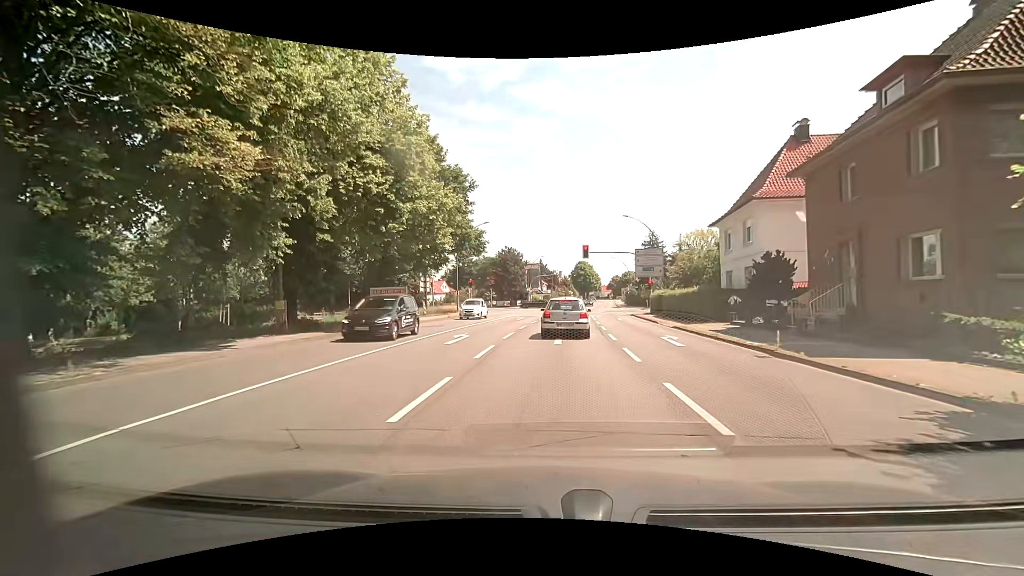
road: primary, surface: asphalt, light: Day
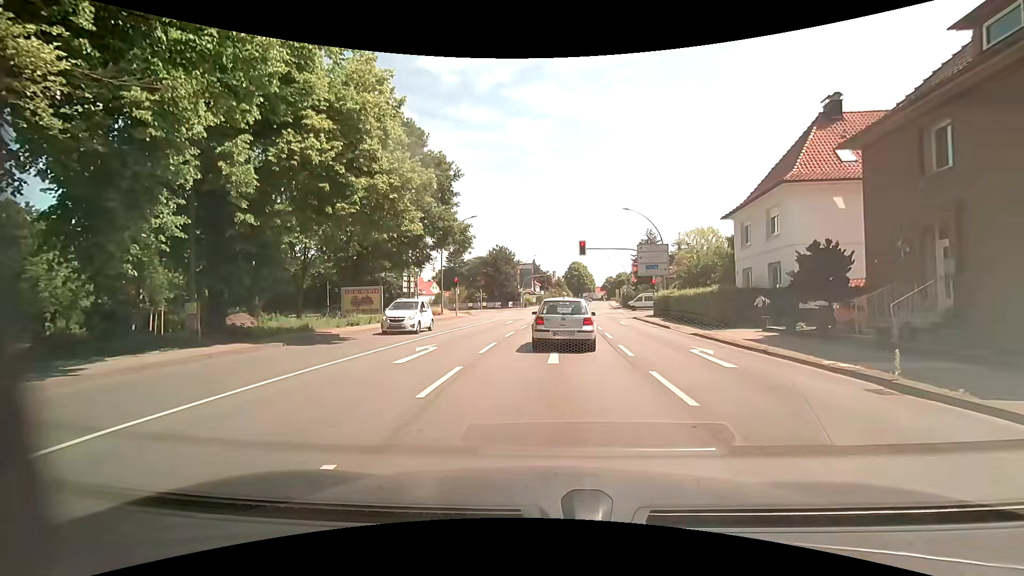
(0.0, +4.3) m; +1°
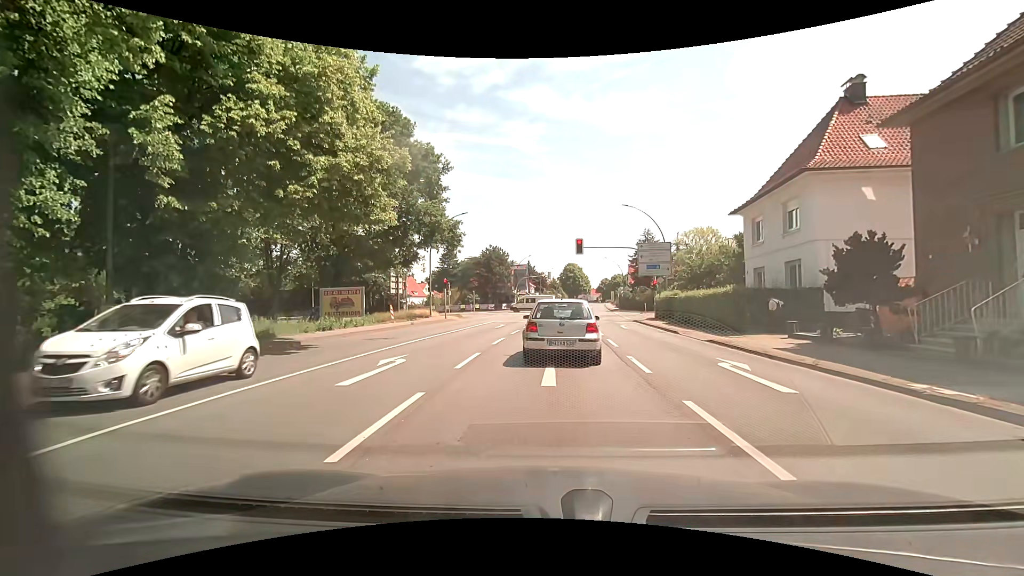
(0.0, +2.6) m; -2°
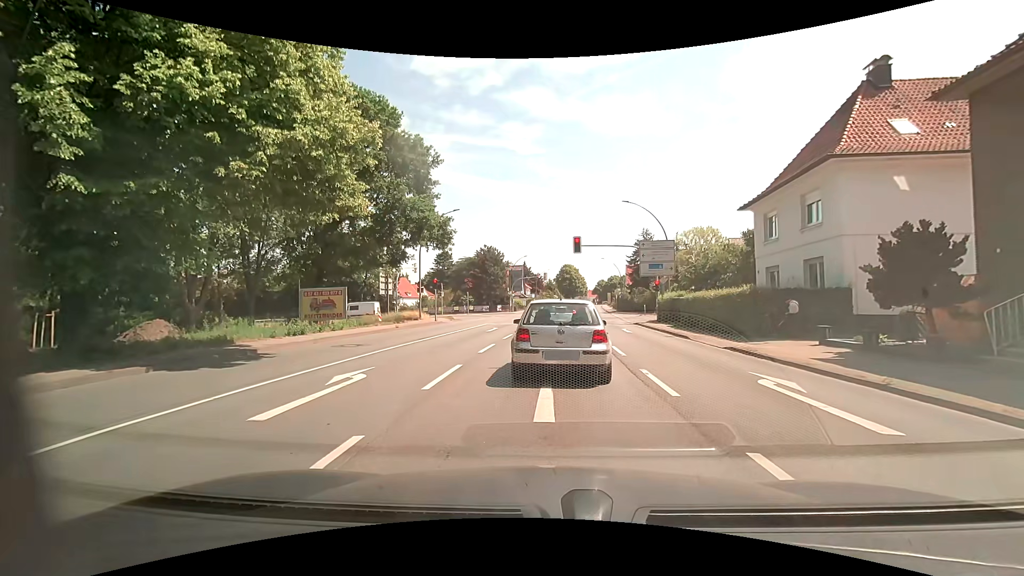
(0.0, +2.3) m; +1°
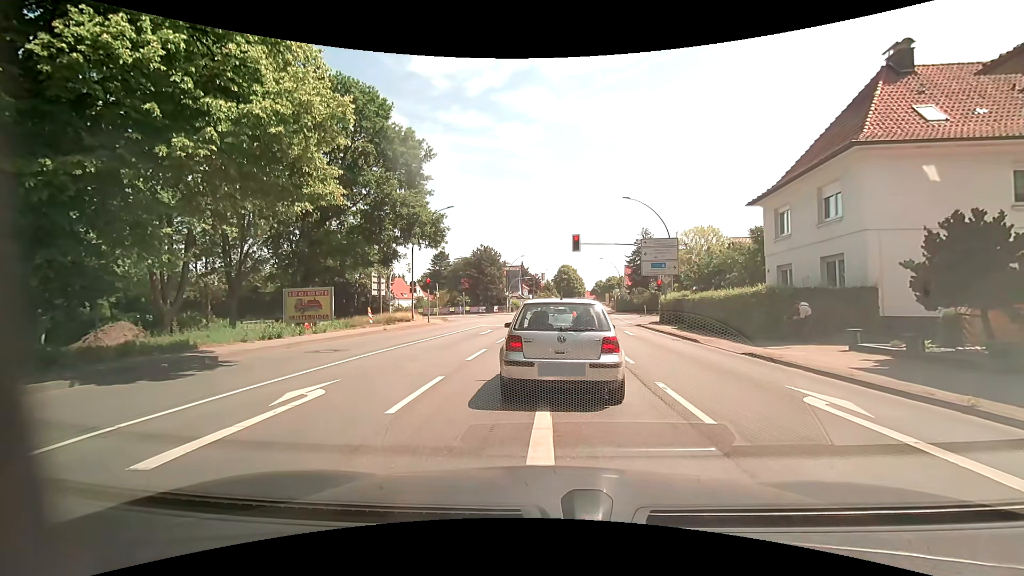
(0.0, +1.6) m; 0°
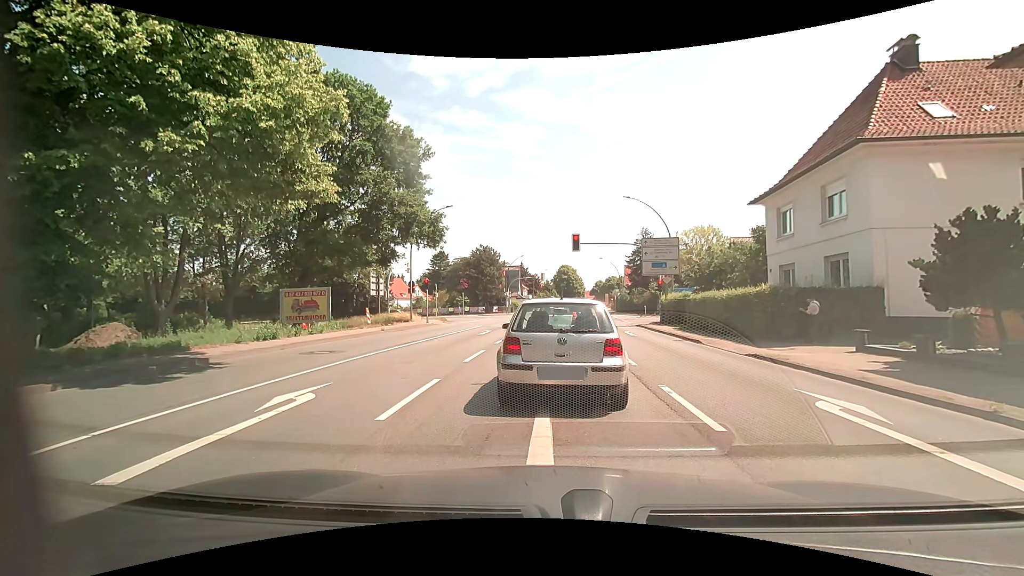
(0.0, +0.4) m; 0°
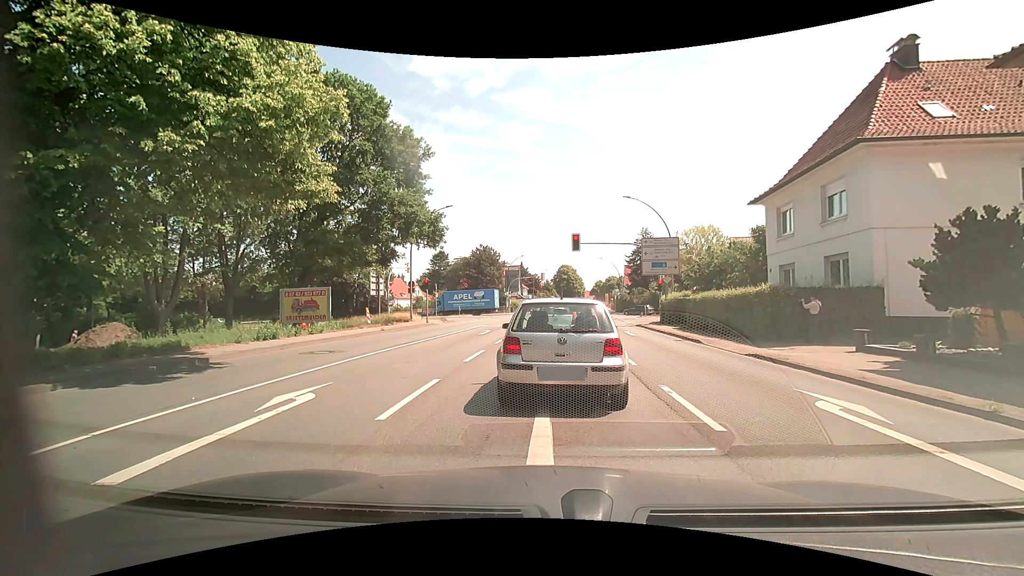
(0.0, 0.0) m; 0°
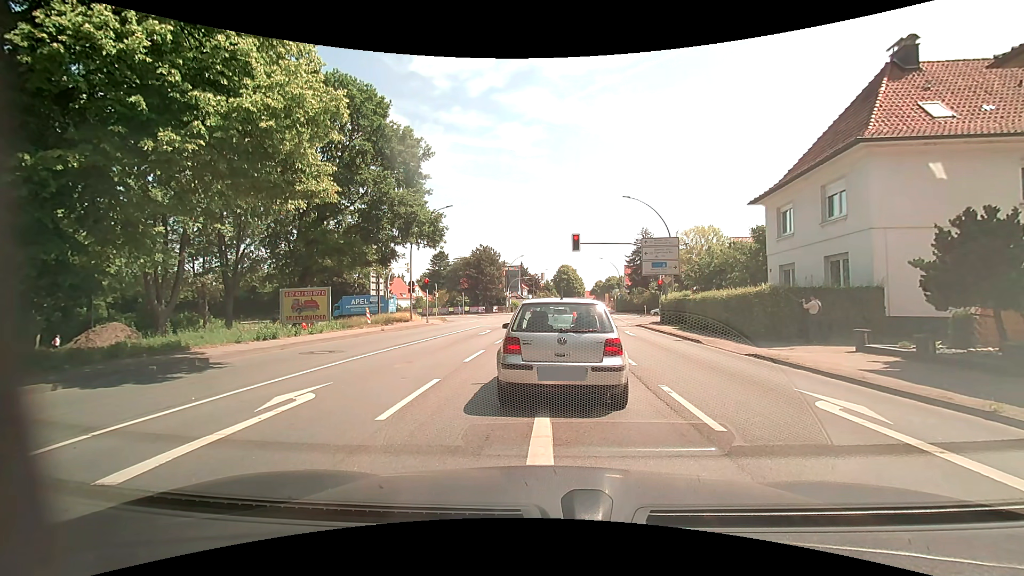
(0.0, 0.0) m; 0°
